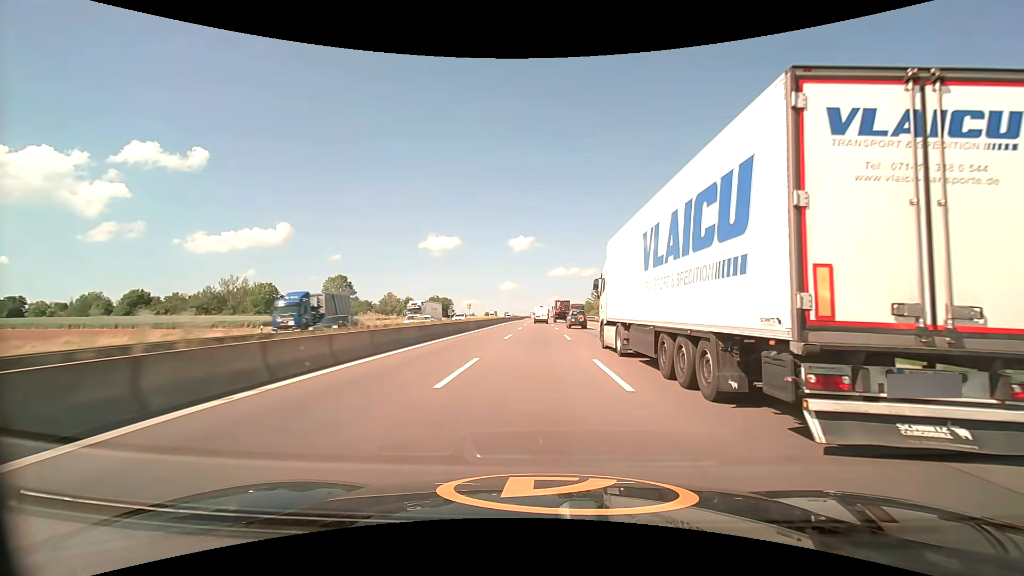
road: motorway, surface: asphalt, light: Day
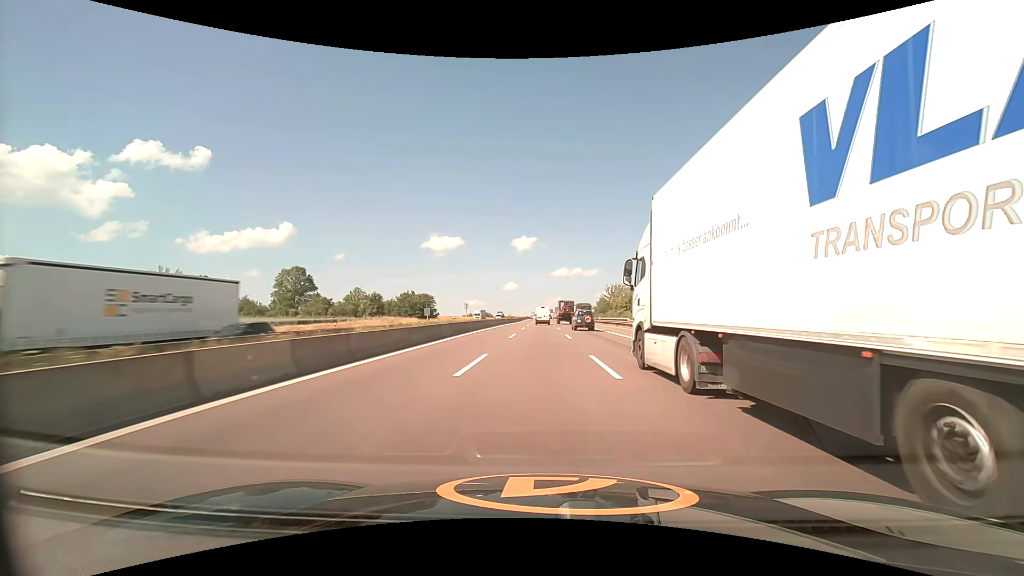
(-0.1, +34.2) m; 0°
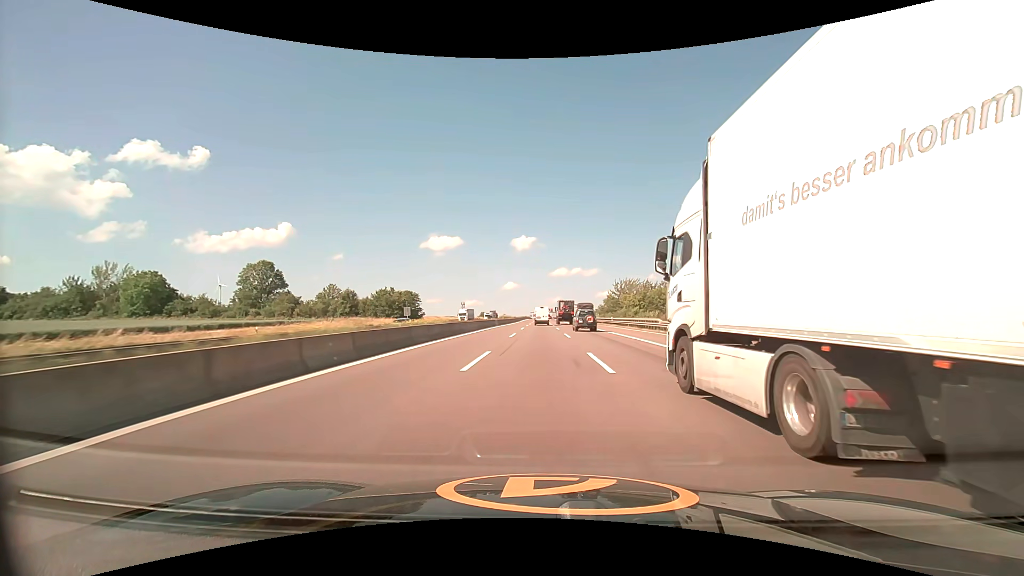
(0.0, +17.2) m; 0°
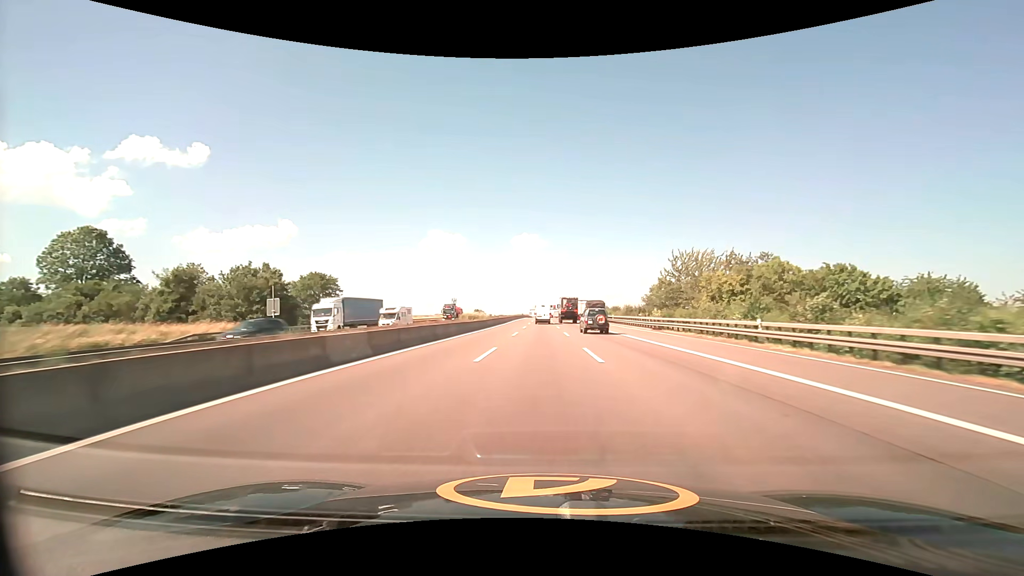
(-0.1, +51.7) m; 0°
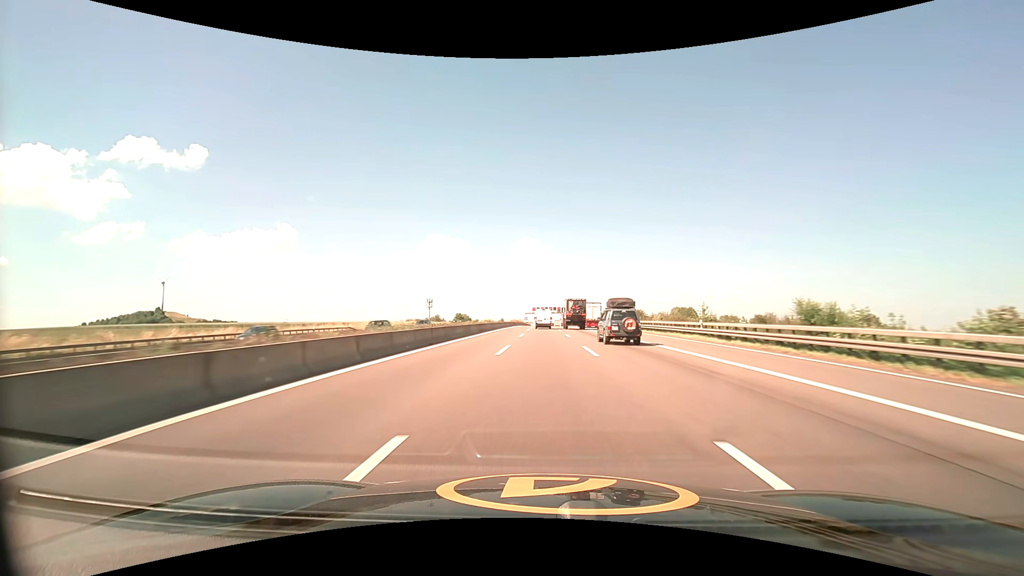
(-0.2, +86.5) m; 0°
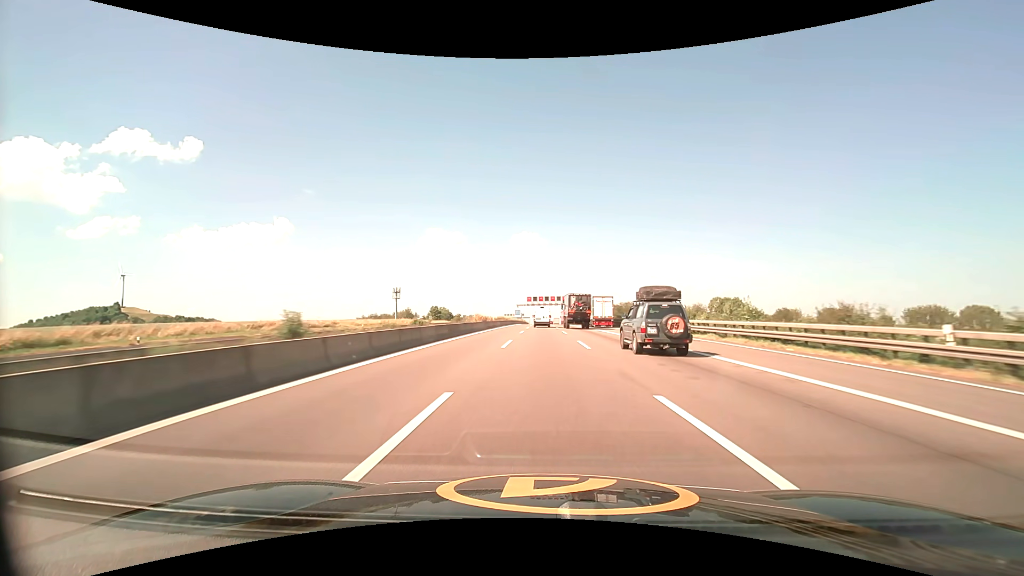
(0.0, +69.0) m; 0°
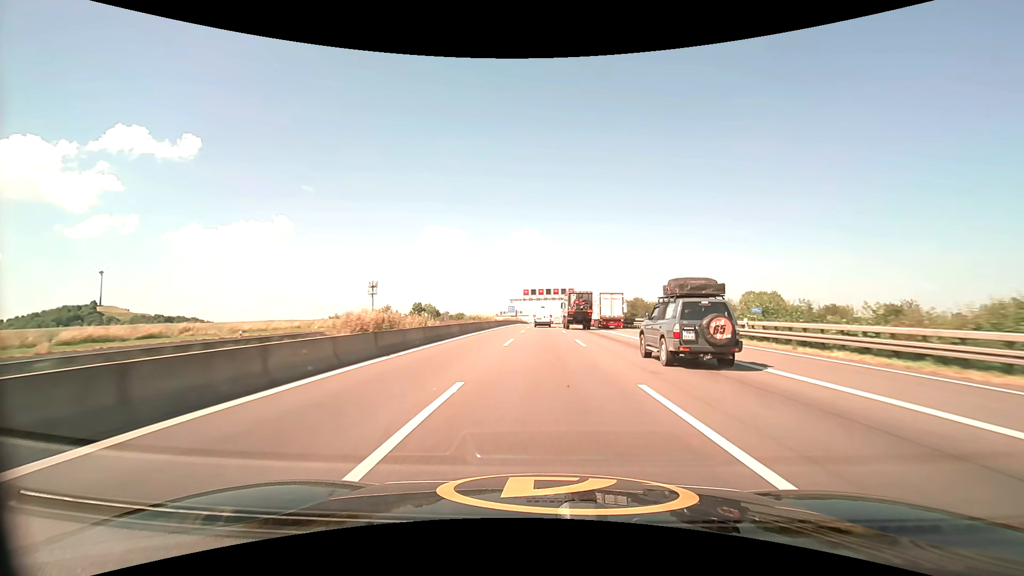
(-0.1, +34.6) m; 0°
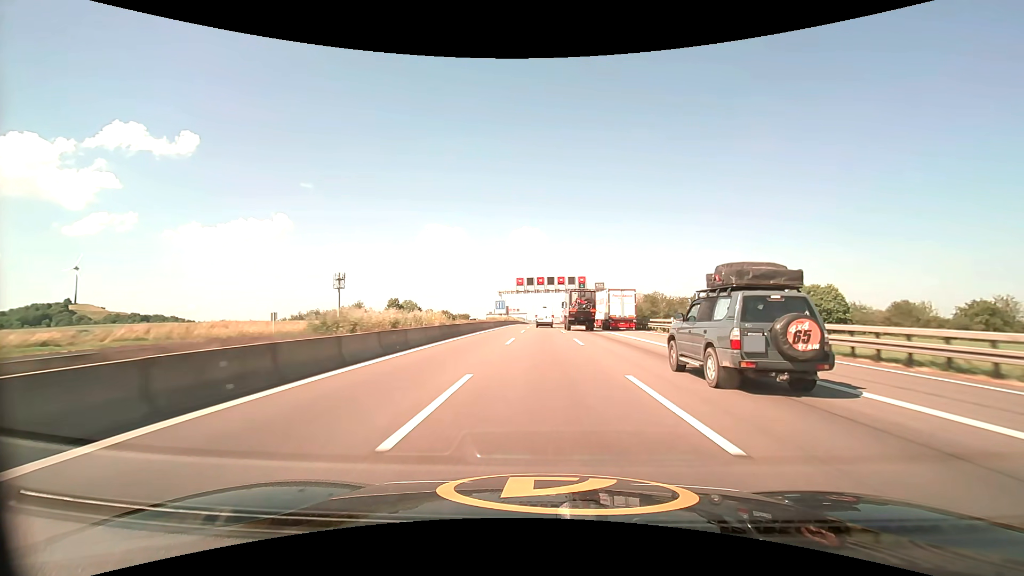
(0.0, +34.8) m; 0°
(0, +10) (0, +20) (0, +30) (0, +40) (0, +50) (0, +60) (0, +70) (0, +80) (0, +90) (0, +100) m
